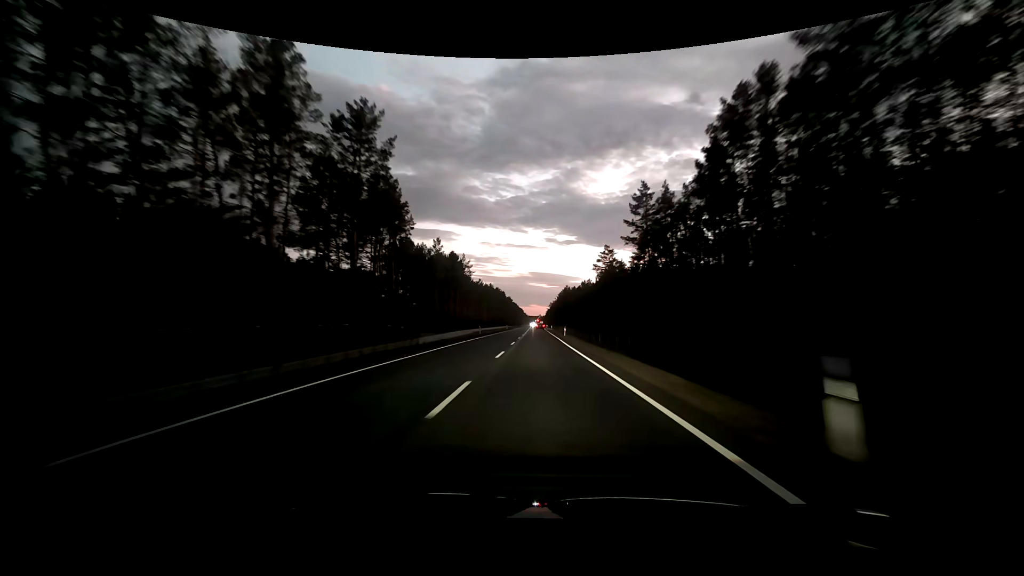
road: primary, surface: asphalt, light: Dusk
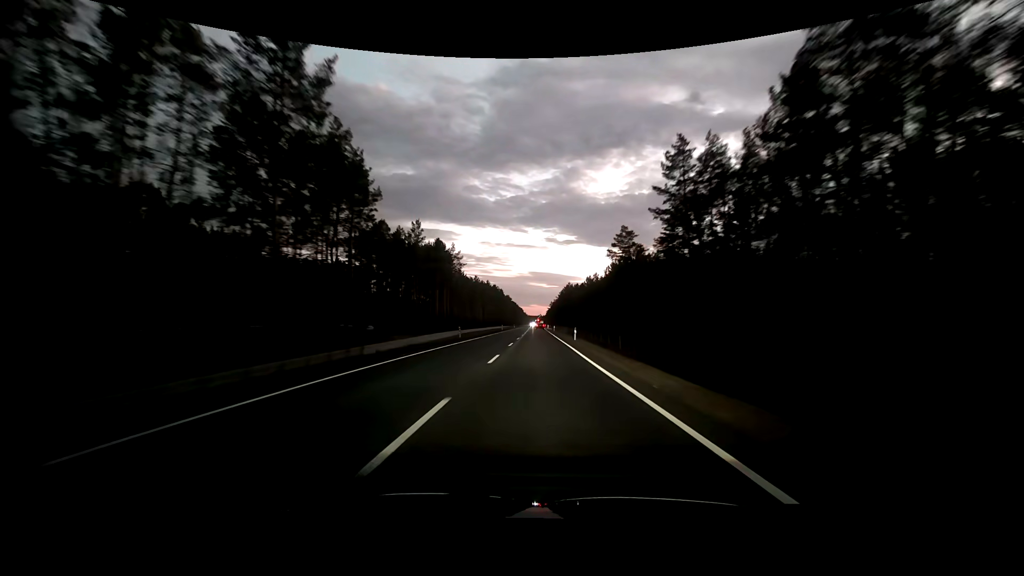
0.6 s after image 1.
(0.0, +14.7) m; 0°
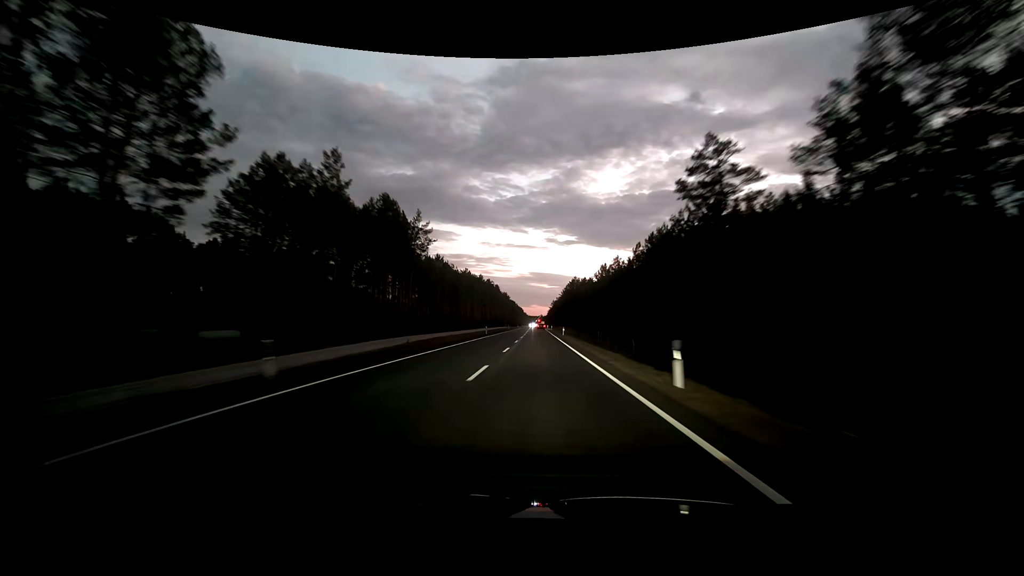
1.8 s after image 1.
(-0.1, +29.4) m; -1°
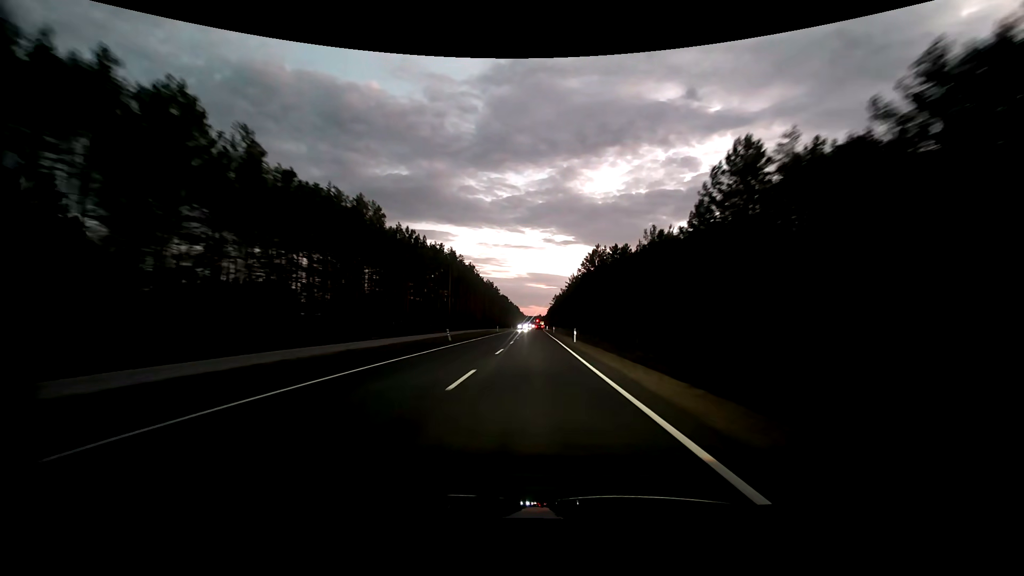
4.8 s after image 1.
(+0.7, +73.5) m; 0°
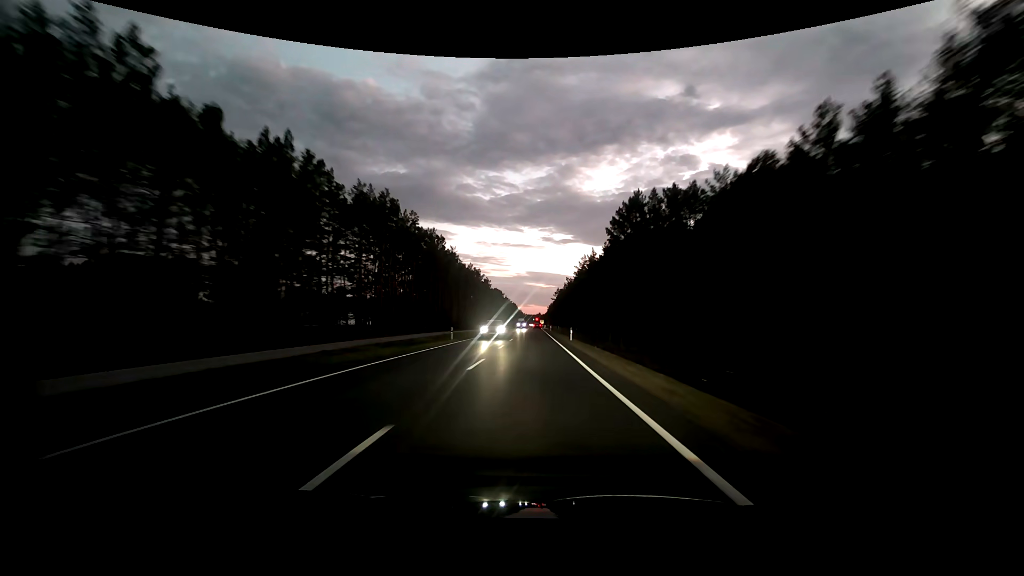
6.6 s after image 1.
(+0.1, +43.9) m; 0°
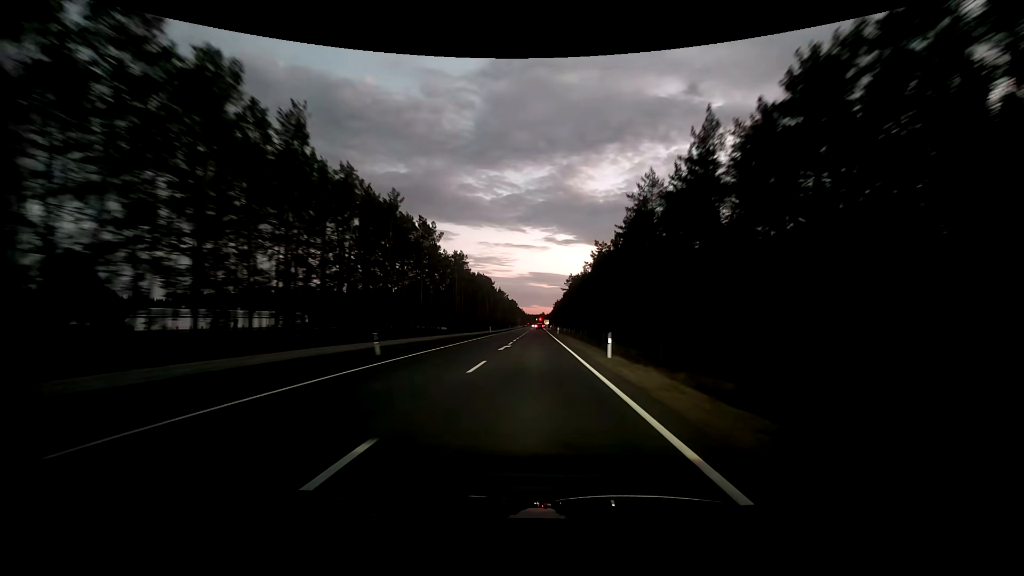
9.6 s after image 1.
(-0.3, +72.6) m; -1°
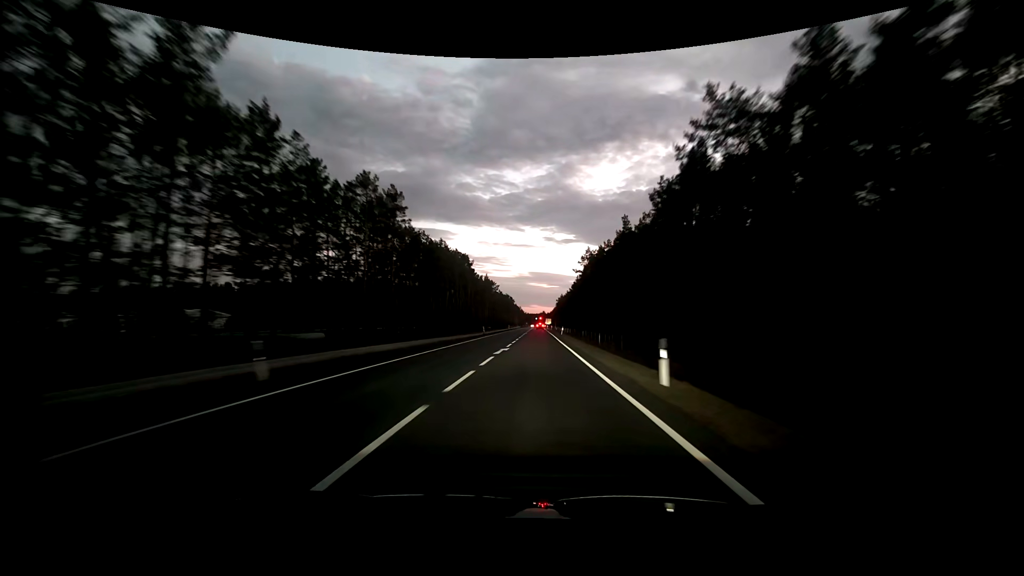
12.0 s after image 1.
(+0.4, +58.5) m; 0°
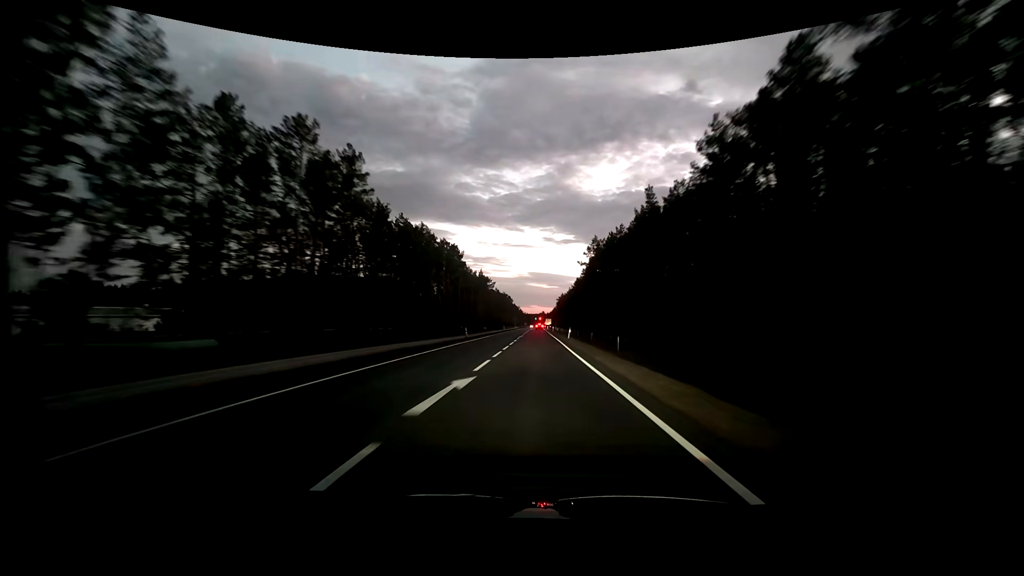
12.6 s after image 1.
(0.0, +14.7) m; 0°
(0, +10) (0, +20) (0, +30) (0, +40) (0, +50) (0, +60) (0, +70) (0, +80) (0, +90) (0, +100) m
